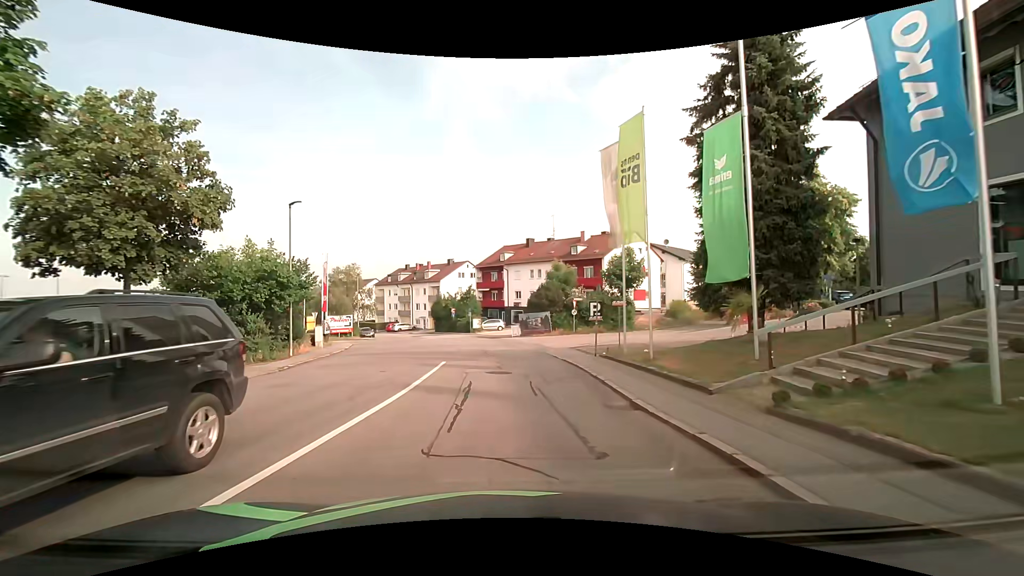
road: residential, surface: asphalt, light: Day
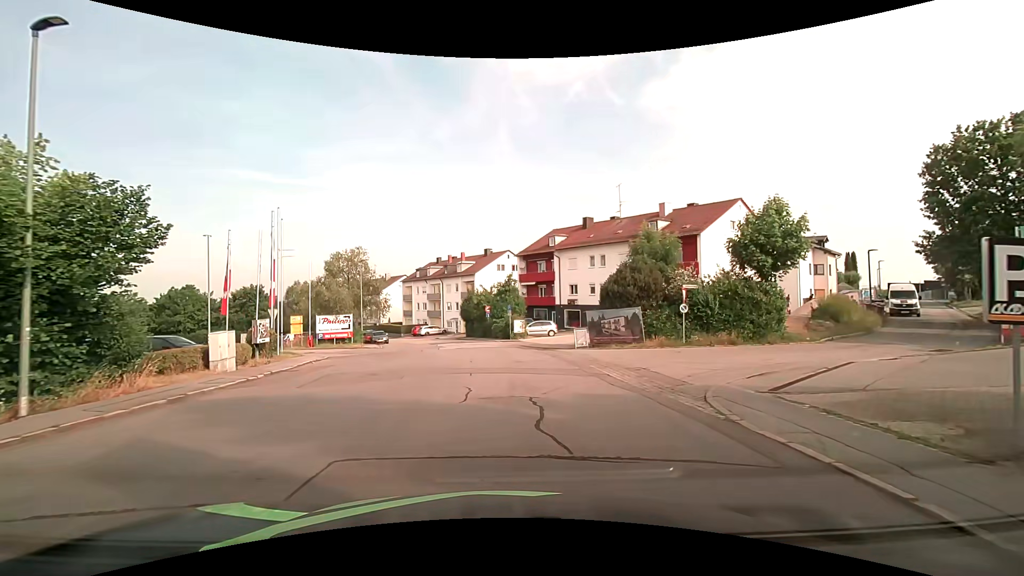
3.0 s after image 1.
(-0.8, +16.6) m; -7°
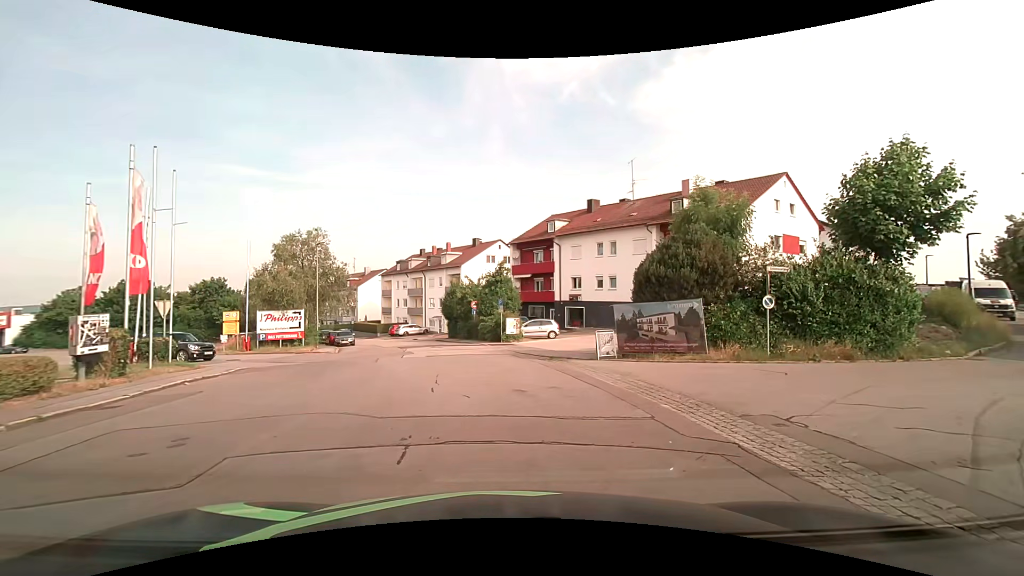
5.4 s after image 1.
(+0.1, +8.5) m; +2°
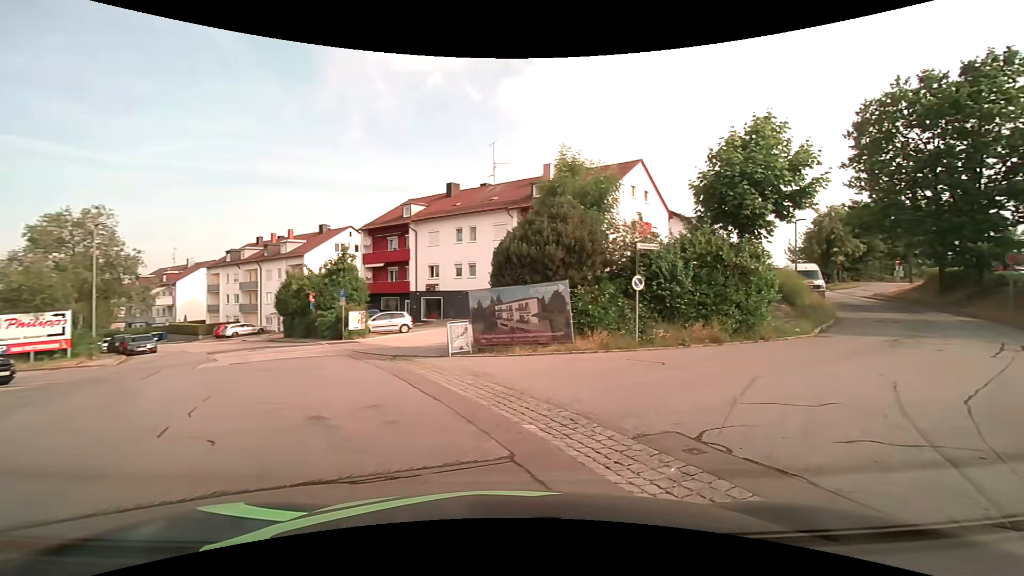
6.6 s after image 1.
(+0.4, +3.2) m; +18°
